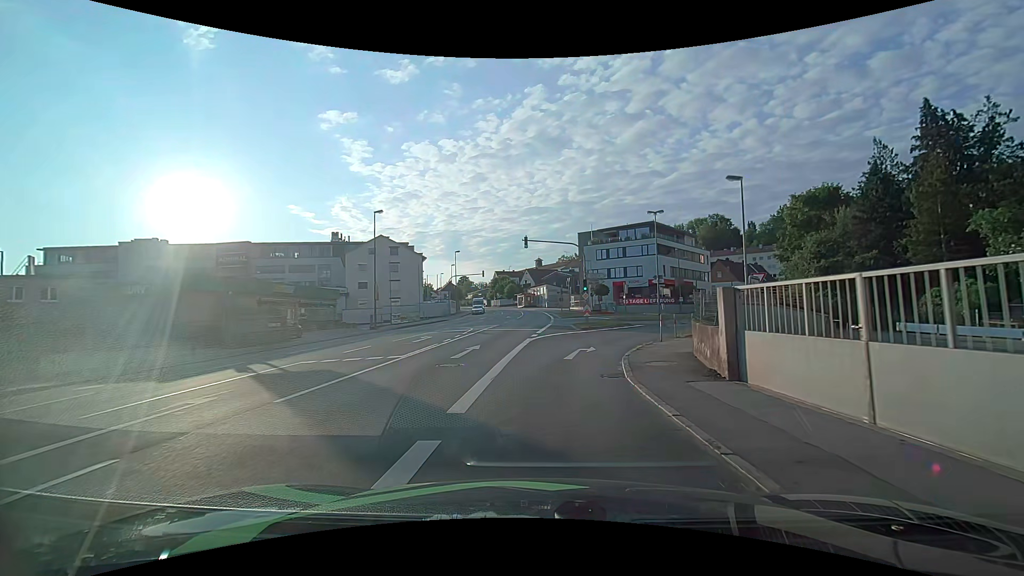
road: tertiary_link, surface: asphalt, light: Day
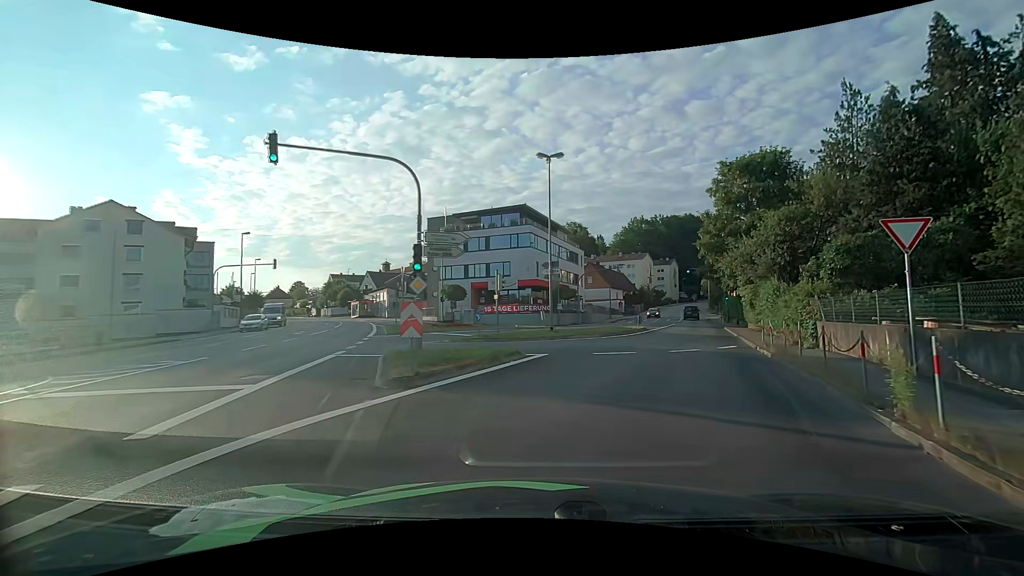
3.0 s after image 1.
(+1.6, +21.7) m; +15°
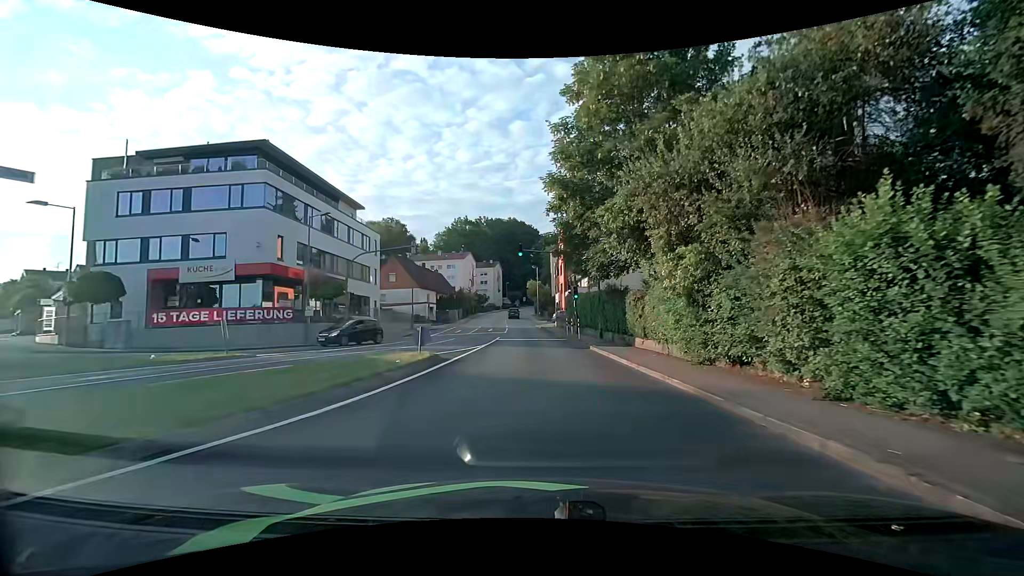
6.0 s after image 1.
(+5.0, +21.4) m; +21°
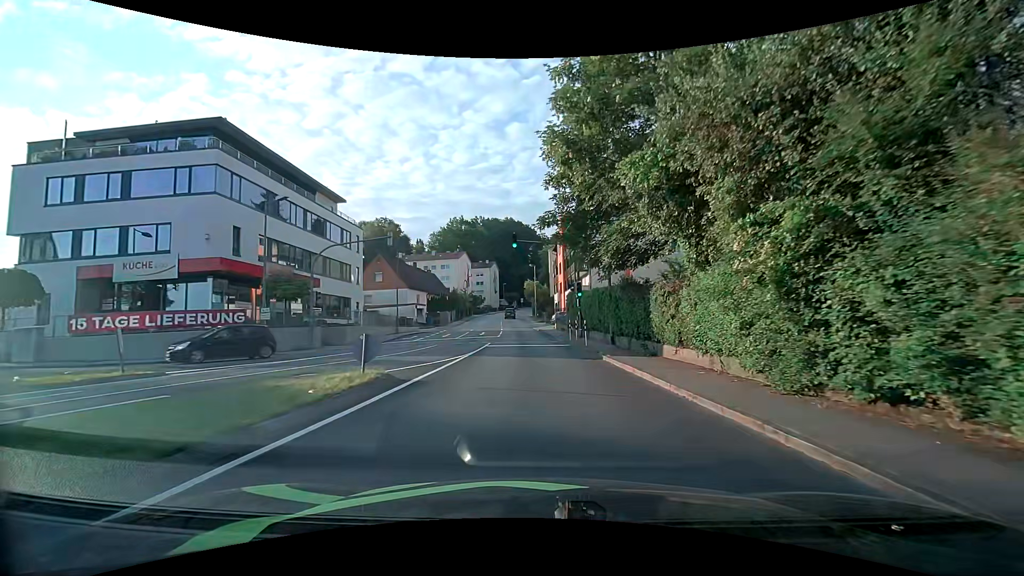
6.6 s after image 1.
(0.0, +4.7) m; 0°
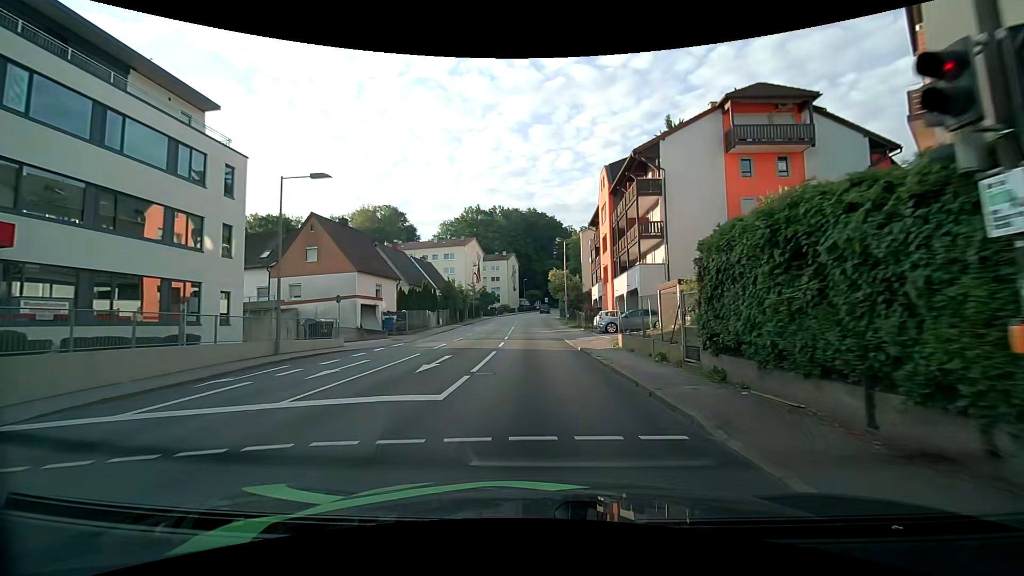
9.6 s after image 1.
(-0.5, +24.9) m; -3°
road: tertiary
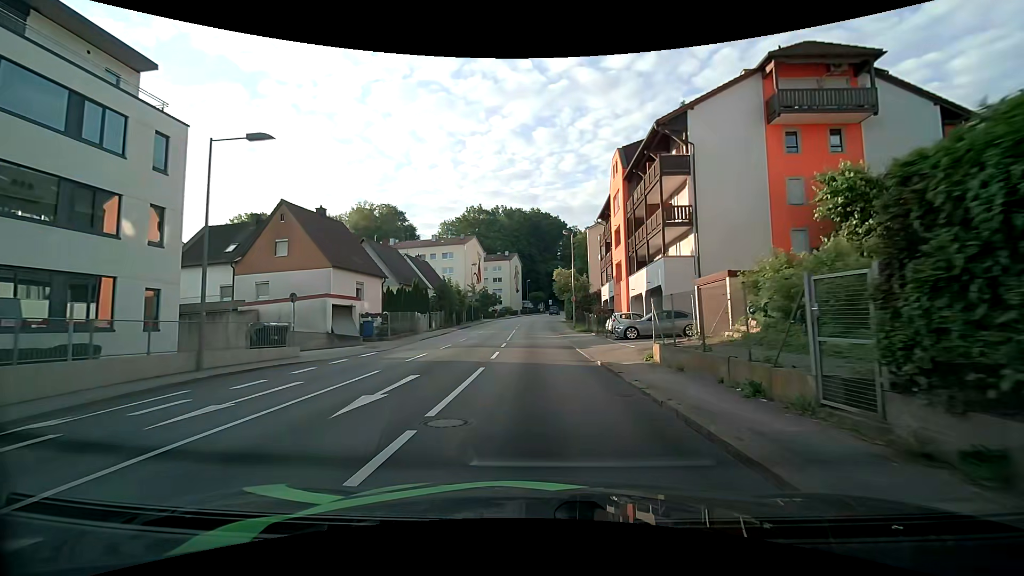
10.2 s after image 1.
(0.0, +5.3) m; 0°
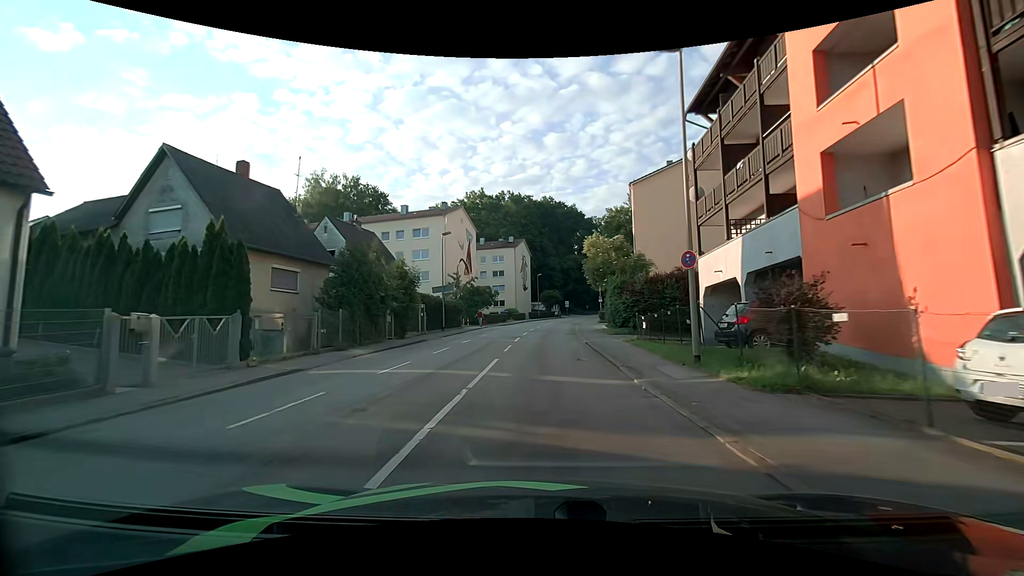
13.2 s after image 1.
(-0.7, +28.7) m; -2°
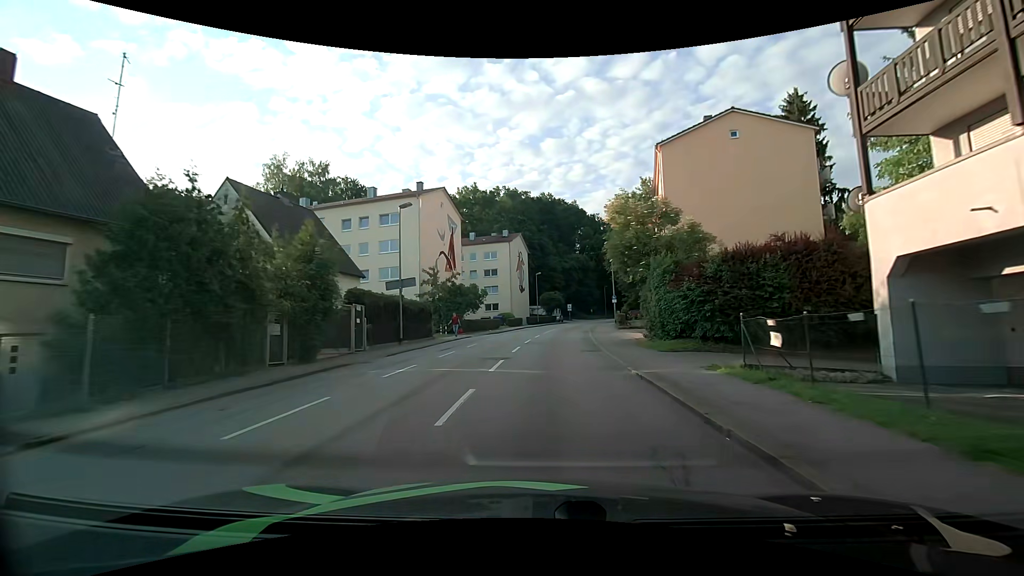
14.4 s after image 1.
(0.0, +12.3) m; 0°
(0, +10) (0, +20) (+1, +30) (+2, +40) (+3, +50) (+5, +60) (+7, +69) (+9, +79) (+12, +89) (+15, +98) m
